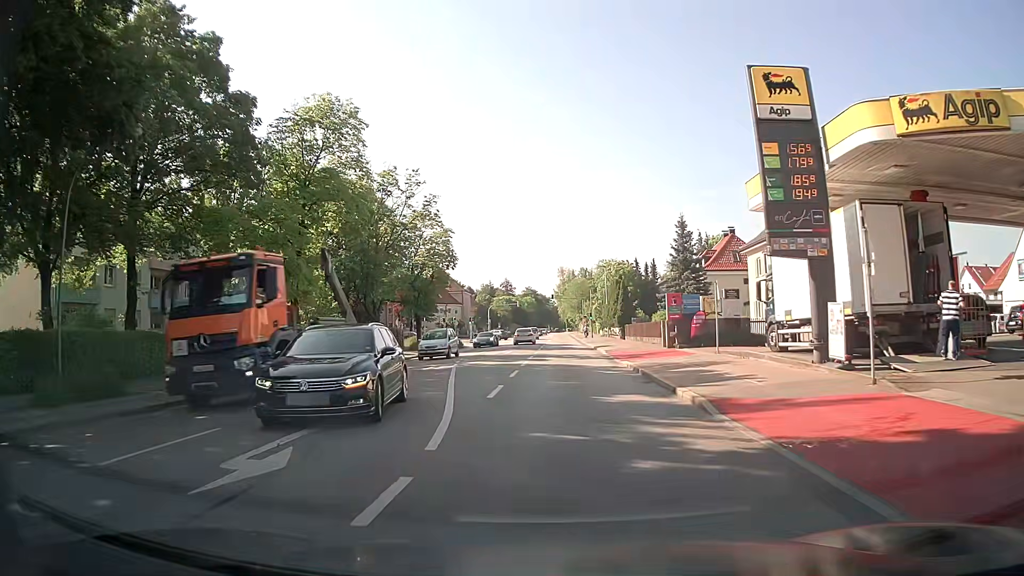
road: secondary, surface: asphalt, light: Day
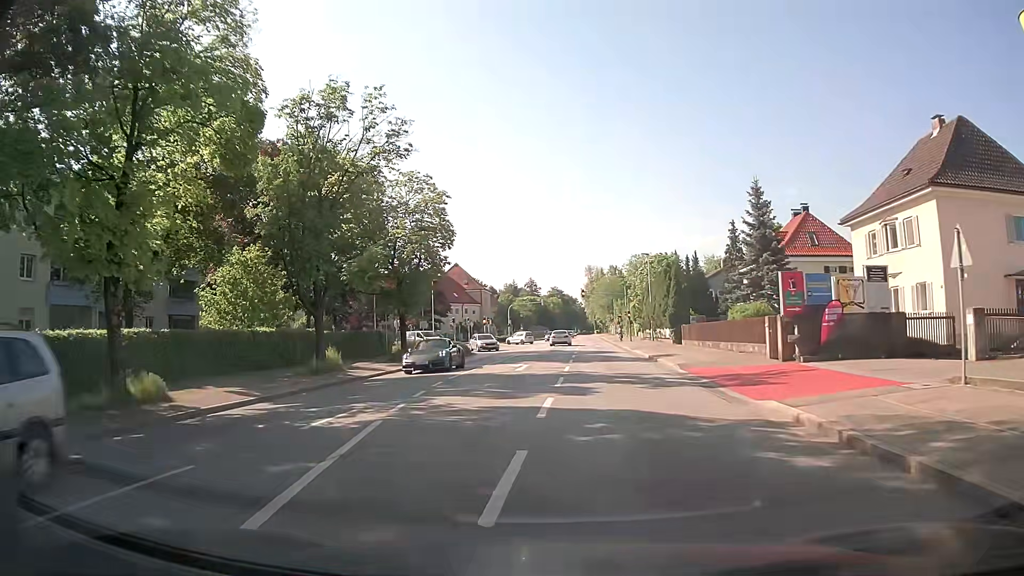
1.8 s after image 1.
(-0.2, +14.5) m; -2°
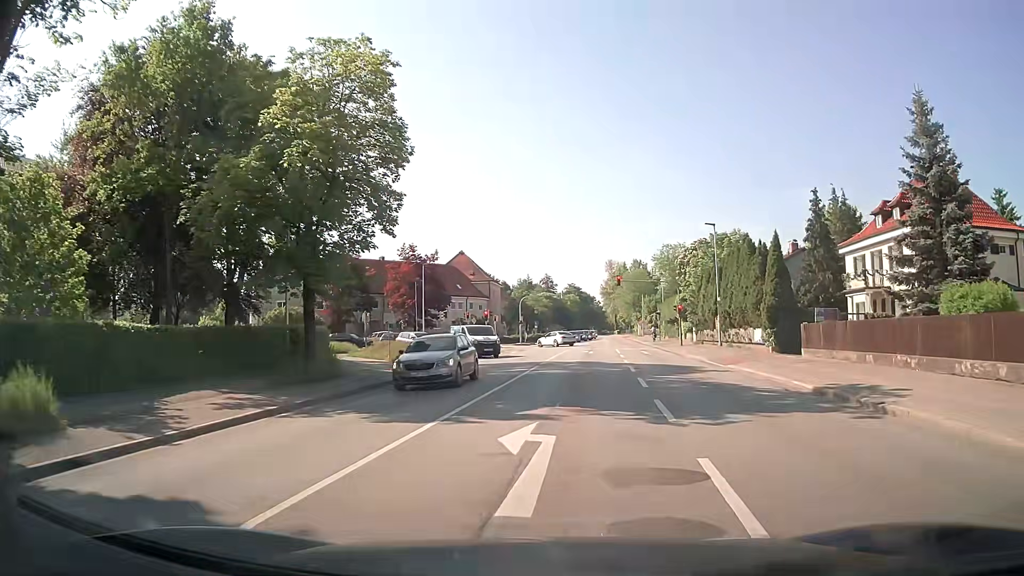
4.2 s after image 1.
(-0.7, +18.7) m; -2°
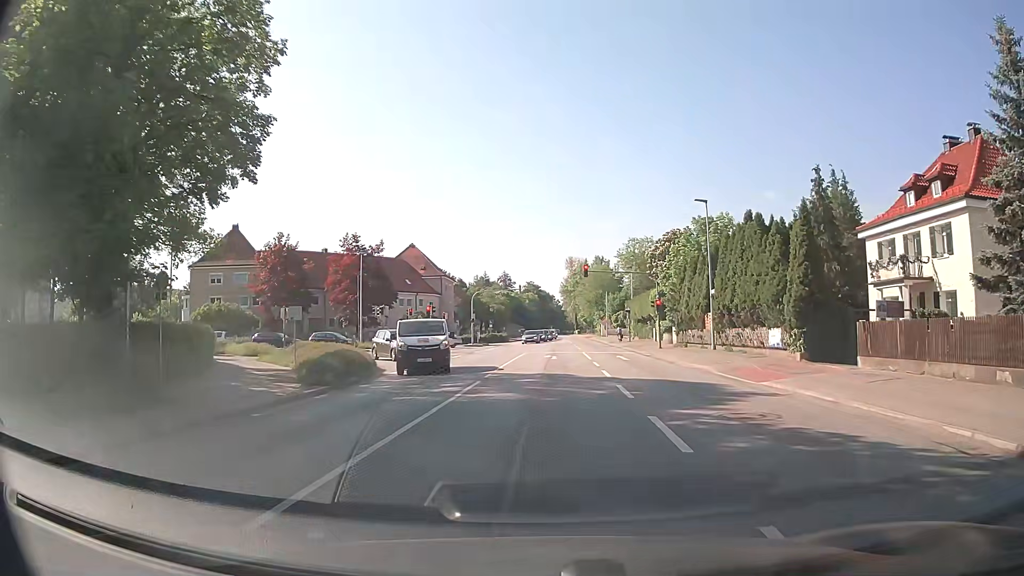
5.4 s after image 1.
(+0.3, +8.6) m; +4°
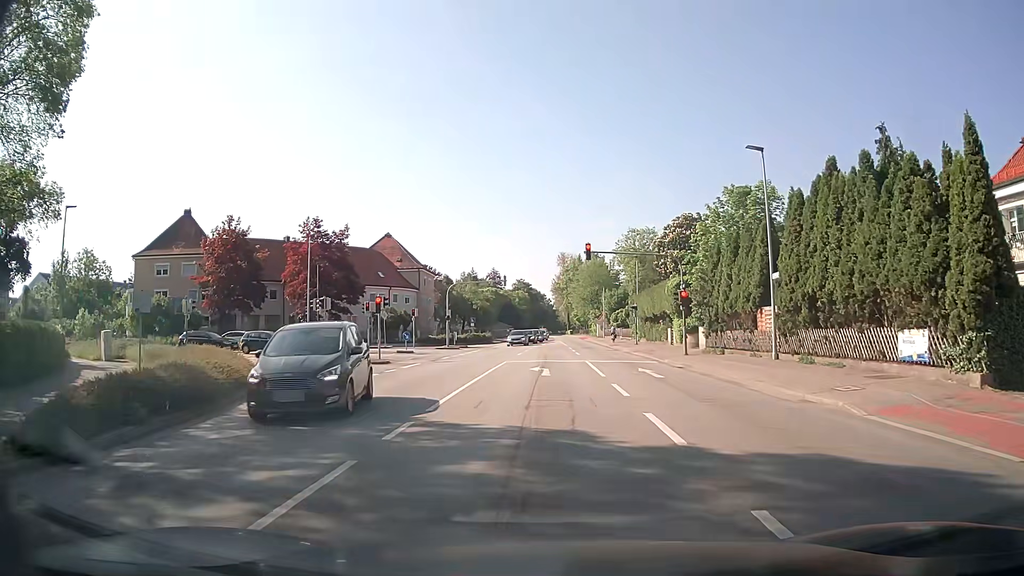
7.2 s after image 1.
(+0.1, +11.4) m; 0°
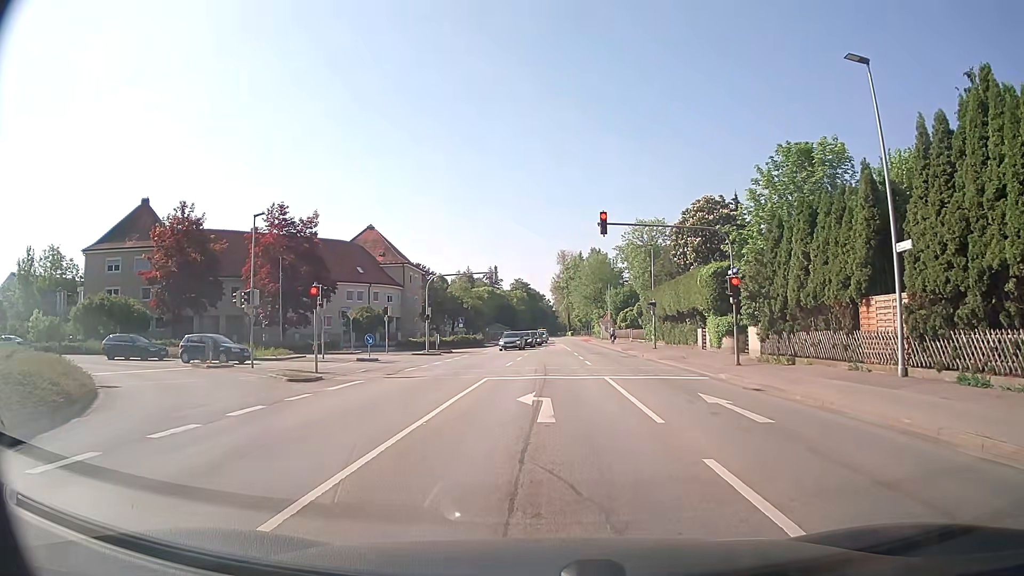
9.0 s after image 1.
(+0.1, +9.7) m; +1°
(0, +10) (0, +20) (0, +30) (-3, +39) (-12, +43) (-22, +43) (-32, +42) (-42, +40) (-52, +40) (-62, +39) m
